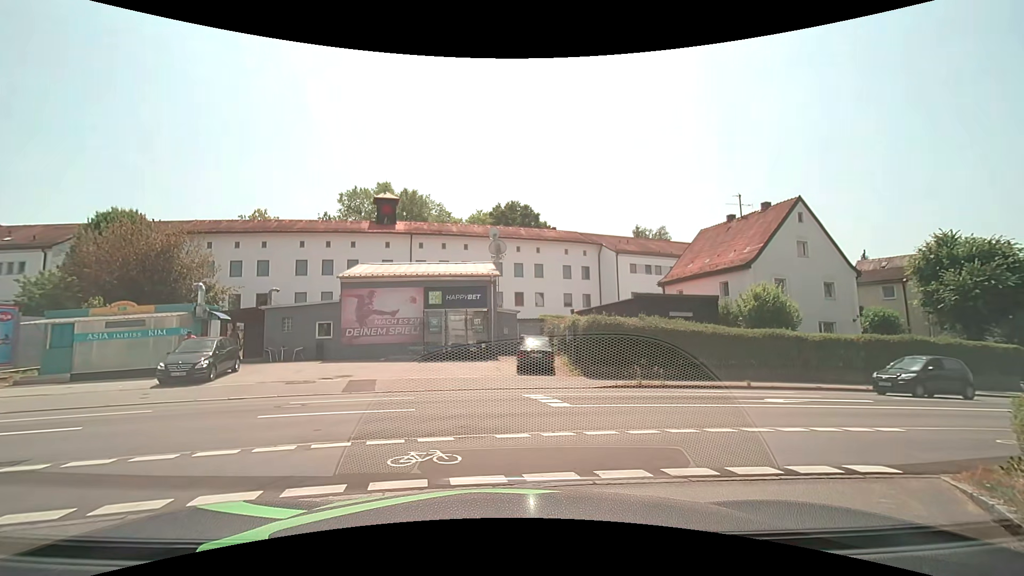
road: service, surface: paving_stones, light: Day
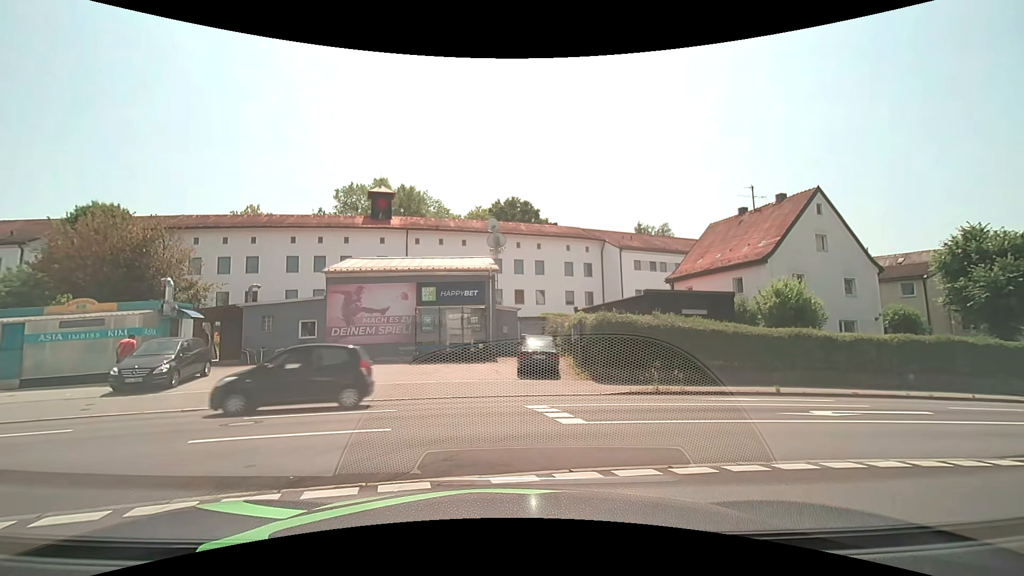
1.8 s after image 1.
(0.0, +2.1) m; 0°
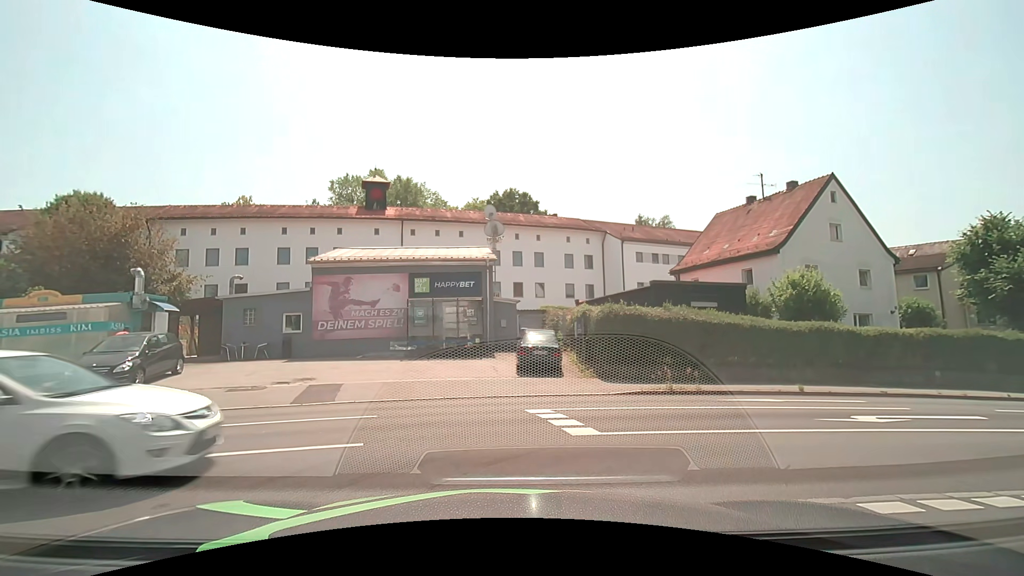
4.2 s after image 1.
(0.0, +1.5) m; 0°
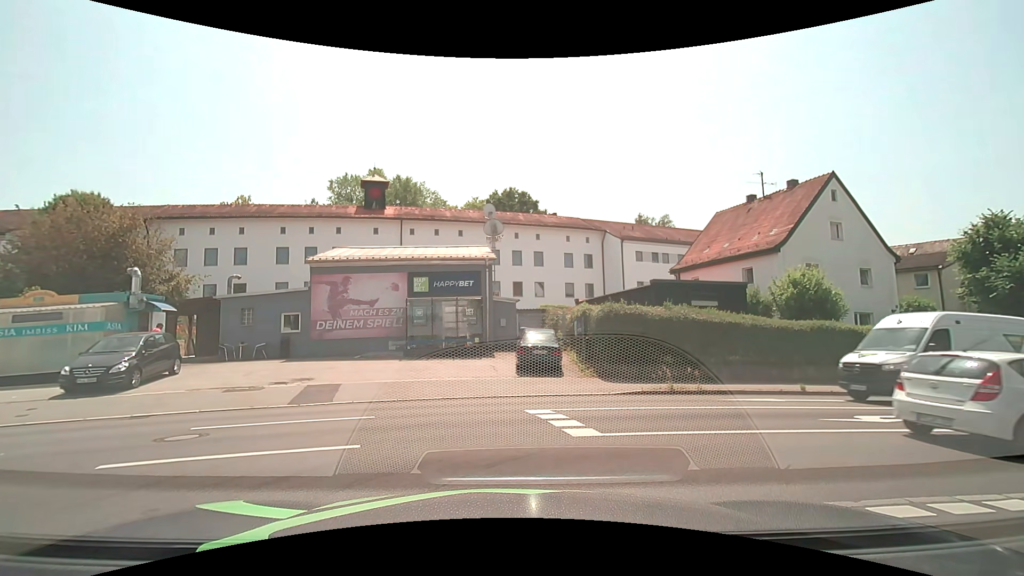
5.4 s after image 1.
(0.0, +0.2) m; 0°
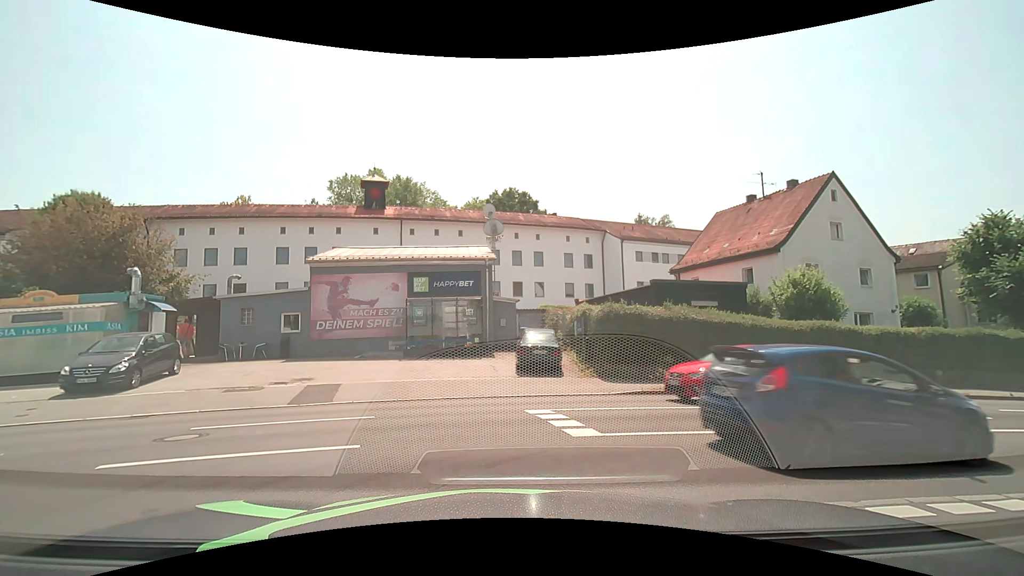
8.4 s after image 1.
(0.0, 0.0) m; 0°
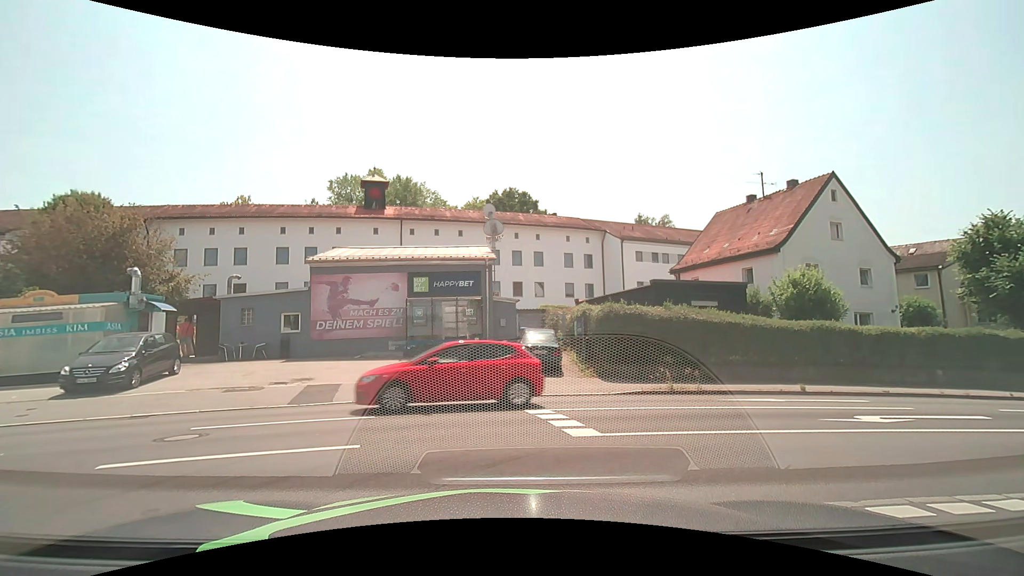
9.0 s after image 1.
(0.0, 0.0) m; 0°
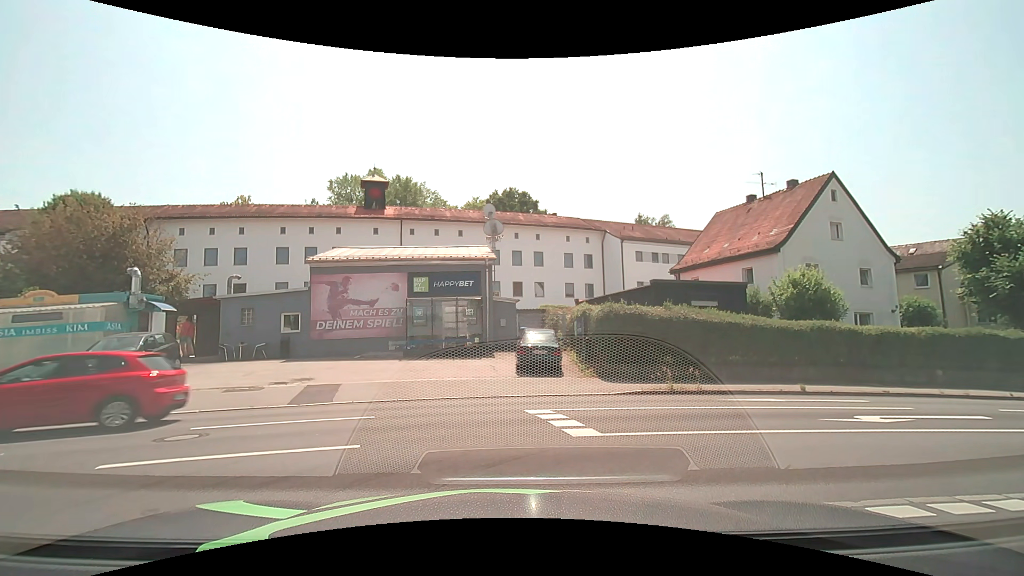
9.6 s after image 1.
(0.0, 0.0) m; 0°
